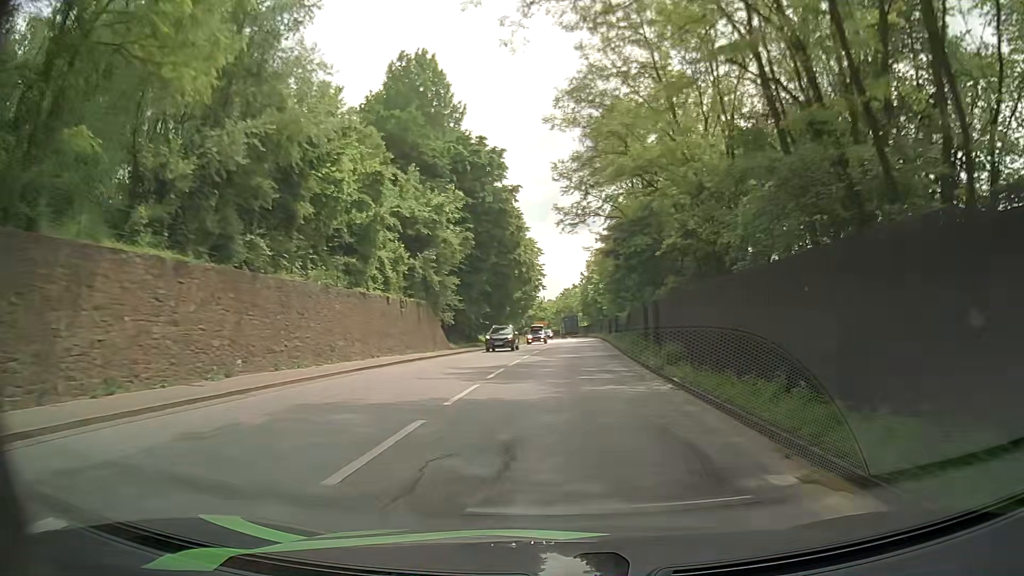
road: primary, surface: asphalt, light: Day
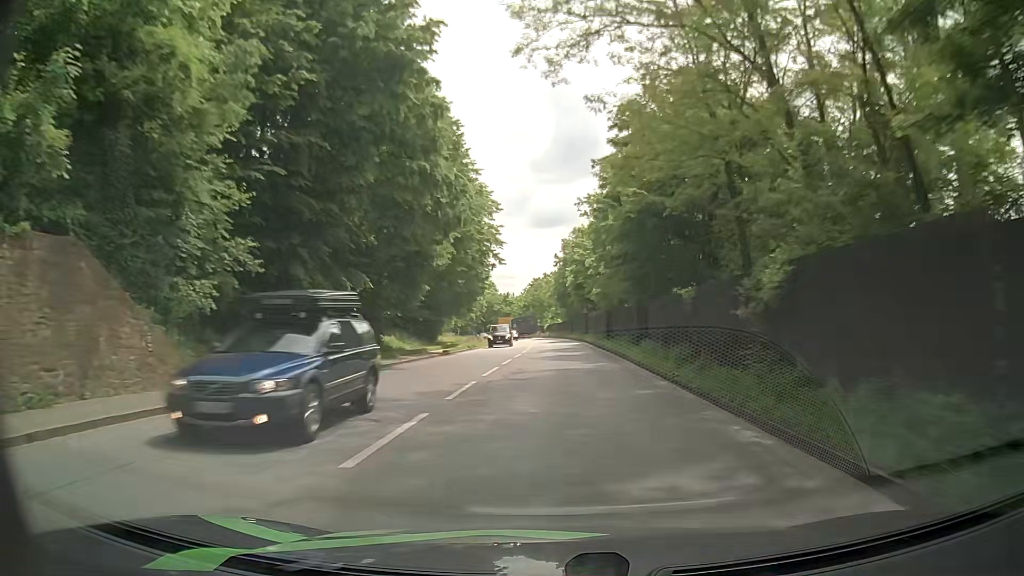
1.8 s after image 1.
(+0.7, +29.4) m; +2°
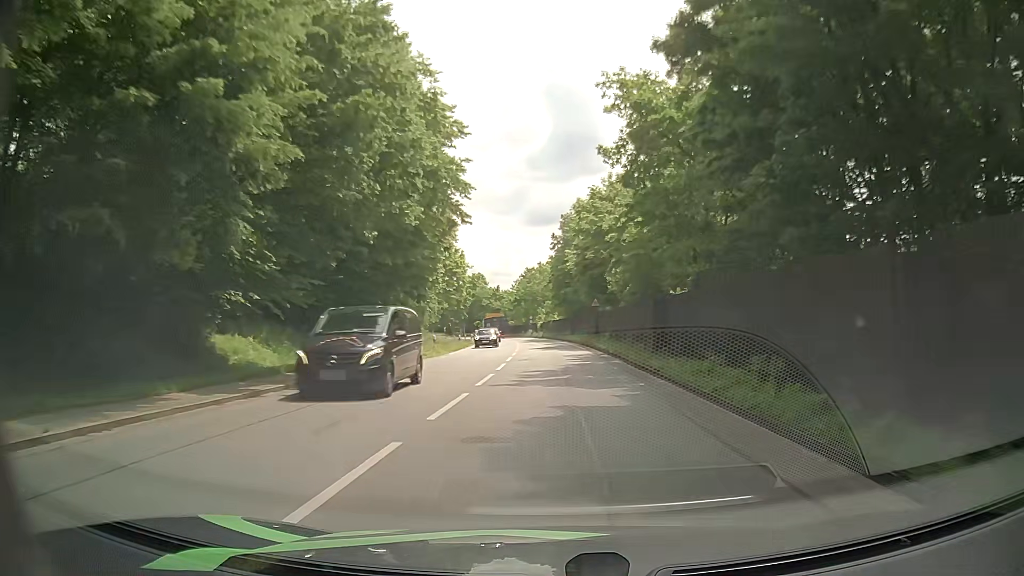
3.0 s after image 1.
(+0.3, +20.7) m; +1°
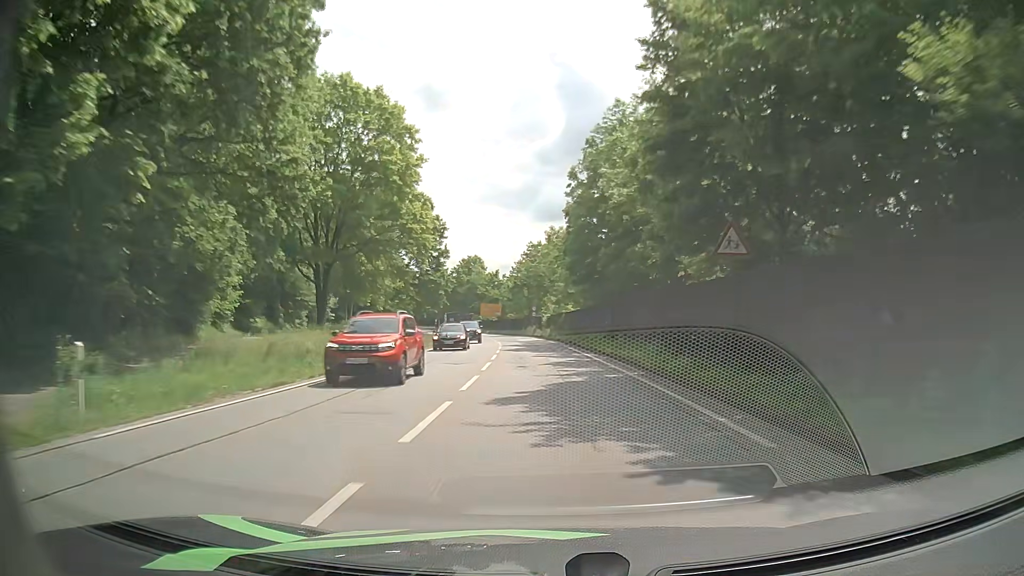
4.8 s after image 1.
(-0.2, +32.4) m; -1°
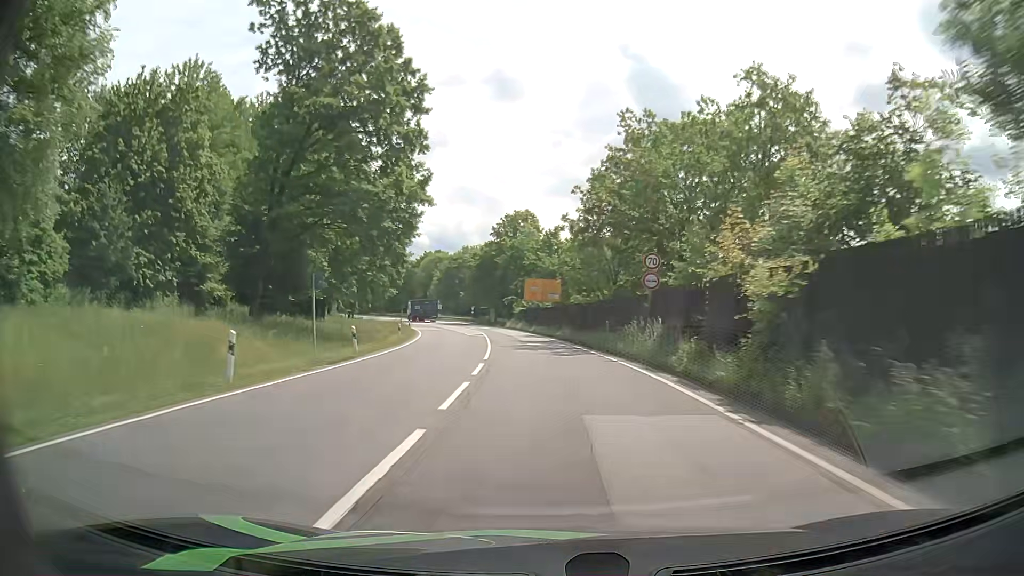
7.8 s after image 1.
(-2.6, +56.3) m; -6°
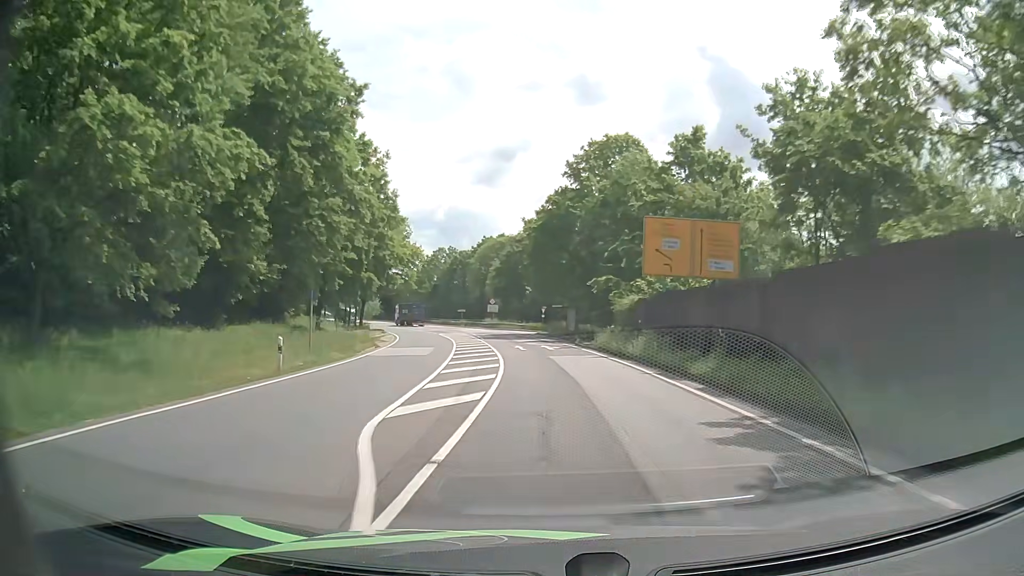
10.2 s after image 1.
(-3.0, +46.4) m; -8°
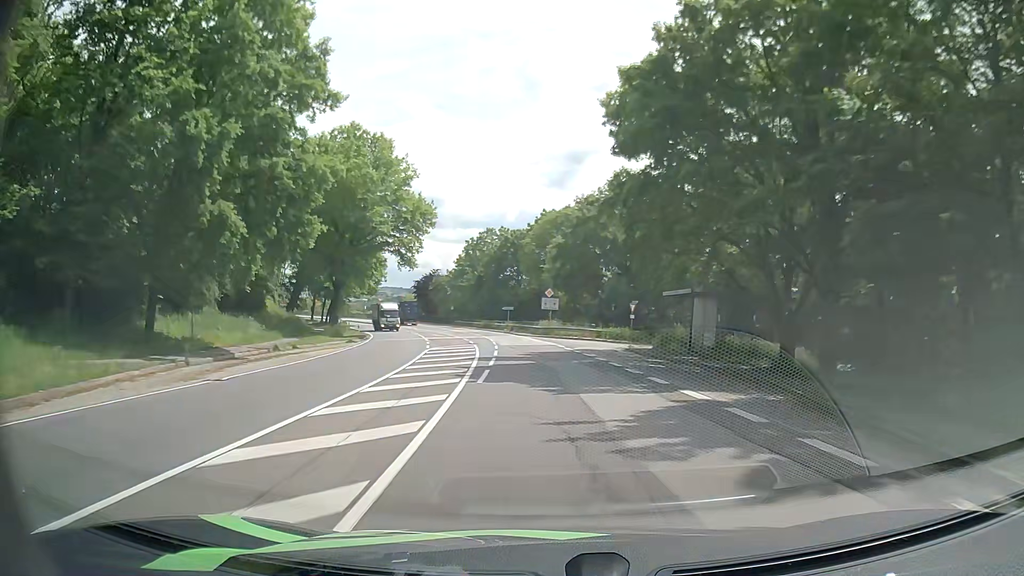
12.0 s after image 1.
(-1.5, +35.5) m; -6°
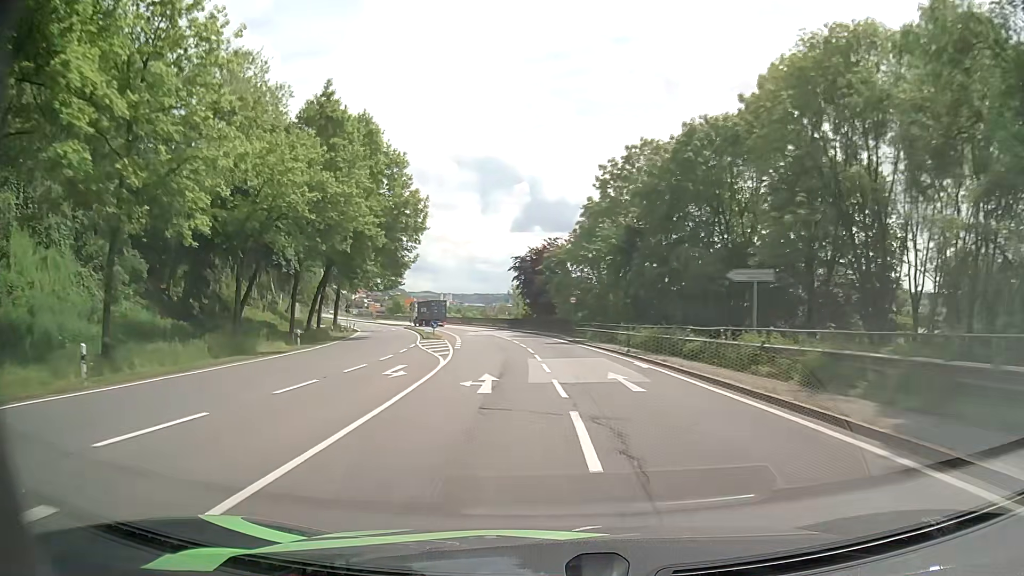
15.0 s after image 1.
(-5.6, +59.5) m; -12°
(0, +10) (-1, +20) (-2, +30) (-3, +40) (-4, +50) (-6, +60) (-8, +69) (-10, +79) (-13, +89) (-16, +98) m
